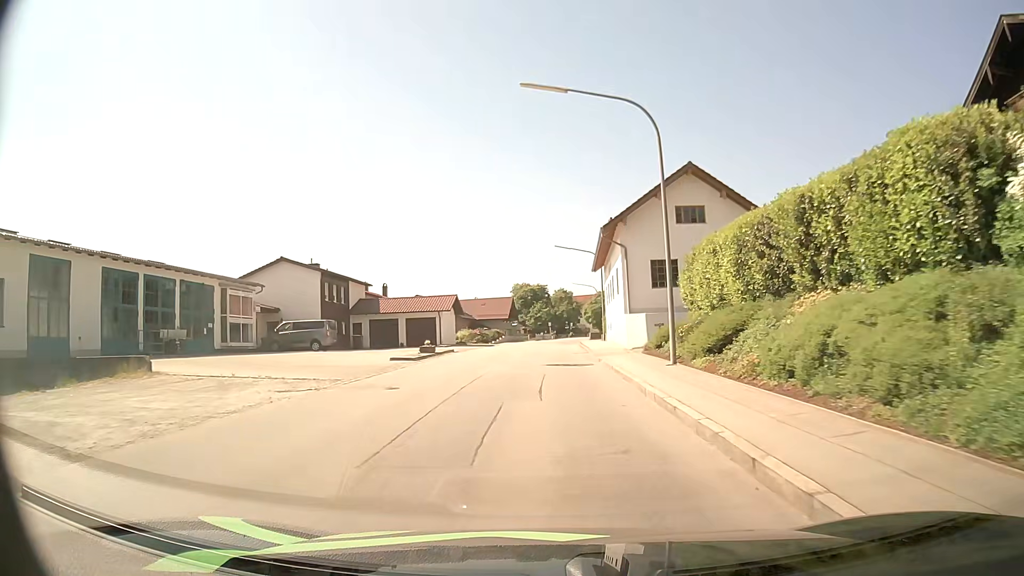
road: secondary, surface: asphalt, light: Day
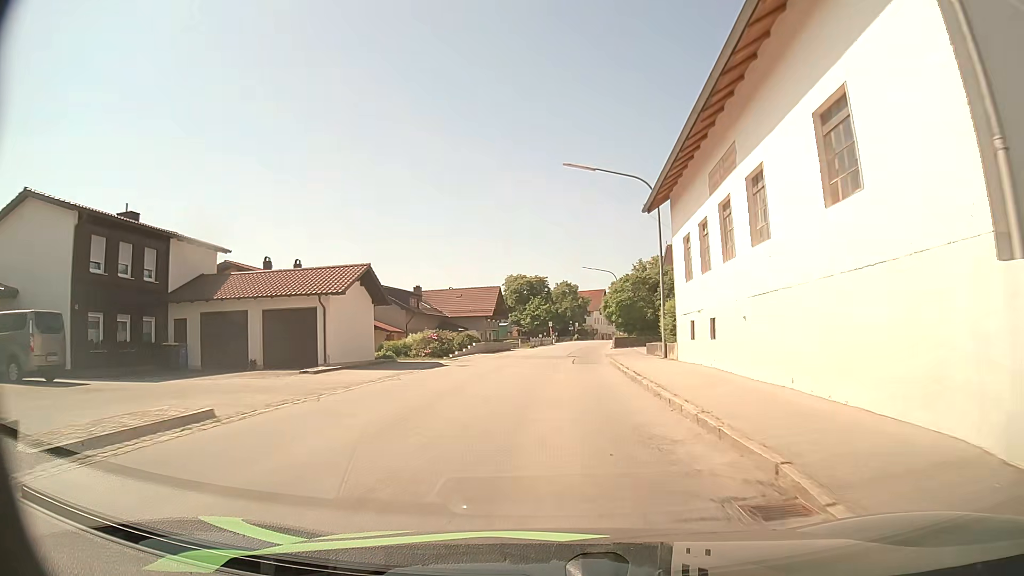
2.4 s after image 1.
(-0.4, +27.7) m; -1°
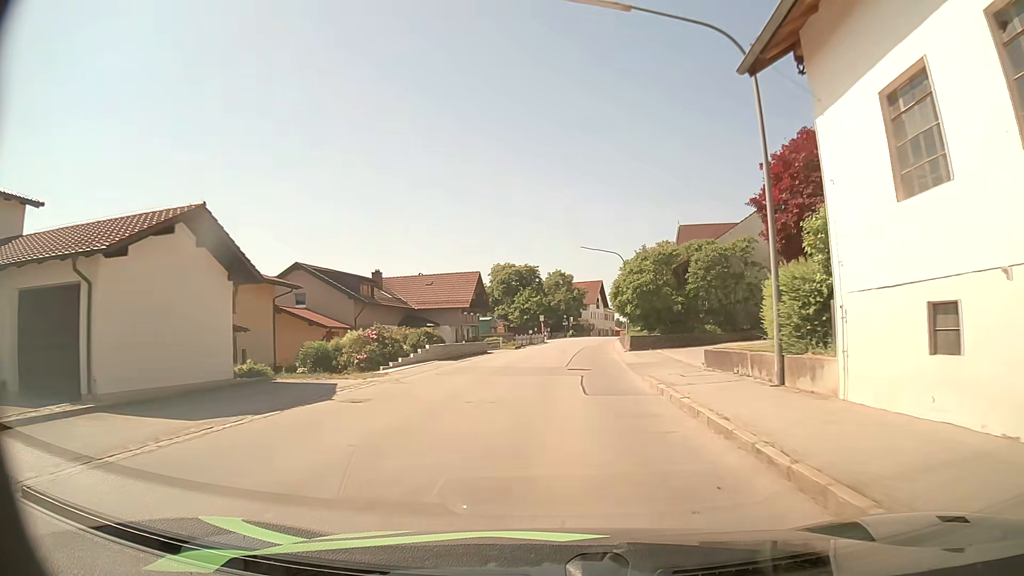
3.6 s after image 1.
(+0.1, +13.9) m; +1°
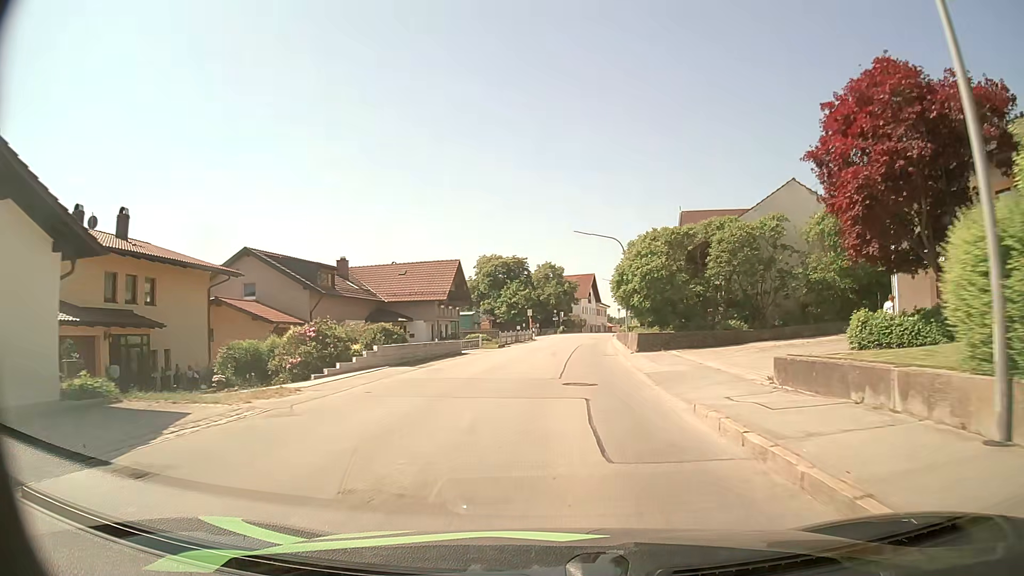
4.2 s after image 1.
(0.0, +7.0) m; +1°
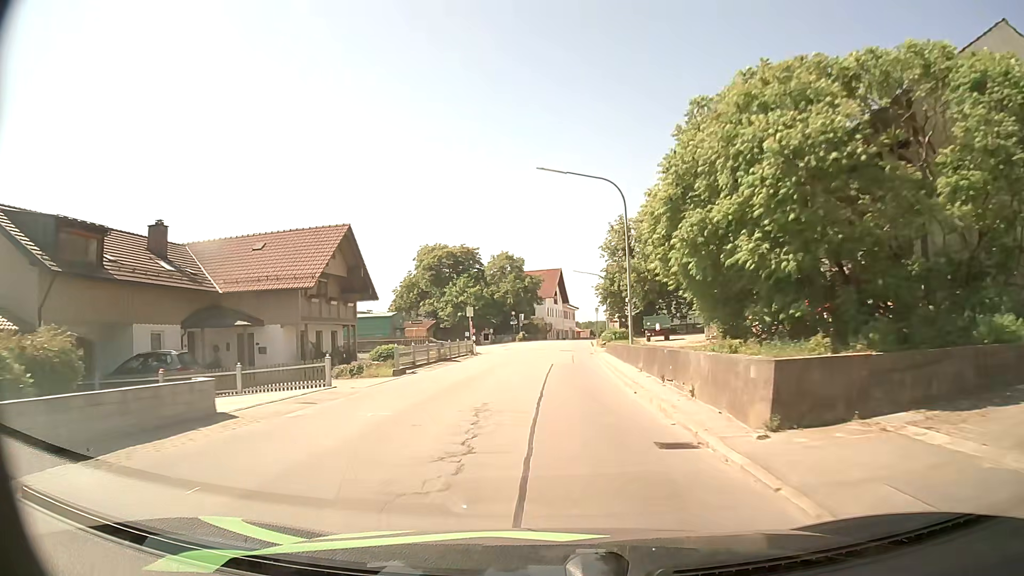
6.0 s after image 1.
(+0.7, +21.4) m; +4°
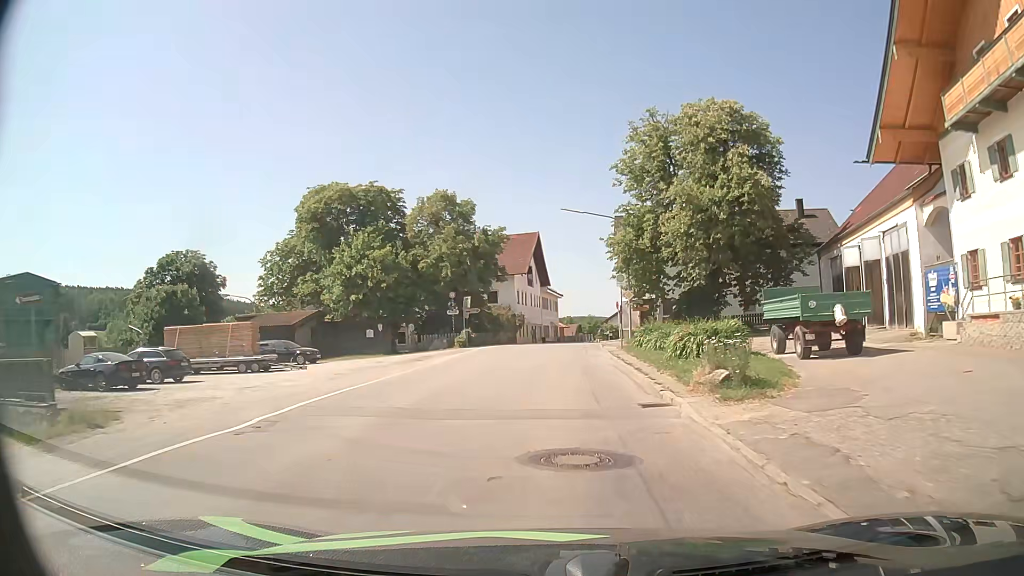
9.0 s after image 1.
(+0.5, +36.9) m; +2°
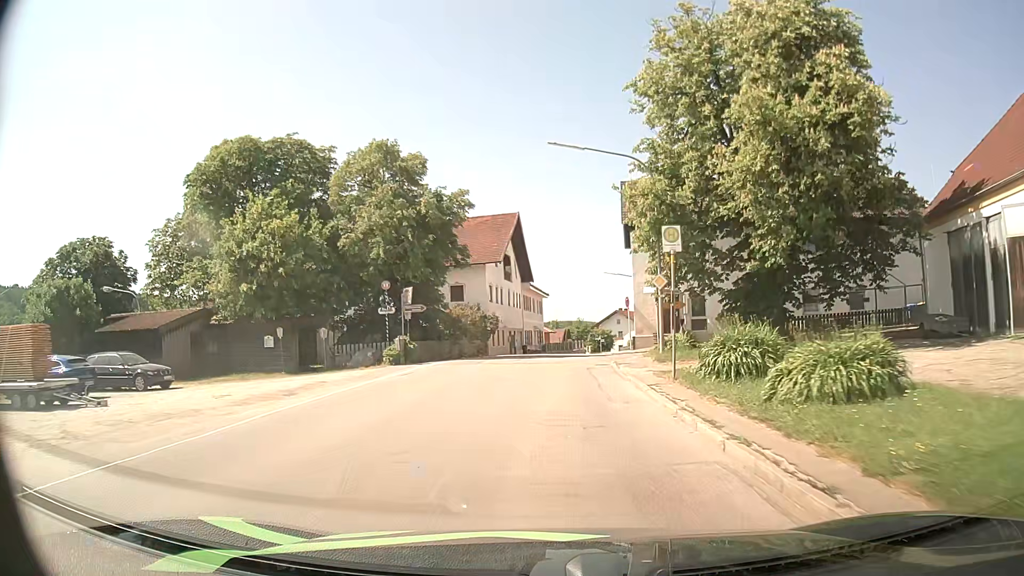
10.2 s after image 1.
(+0.1, +14.9) m; +2°
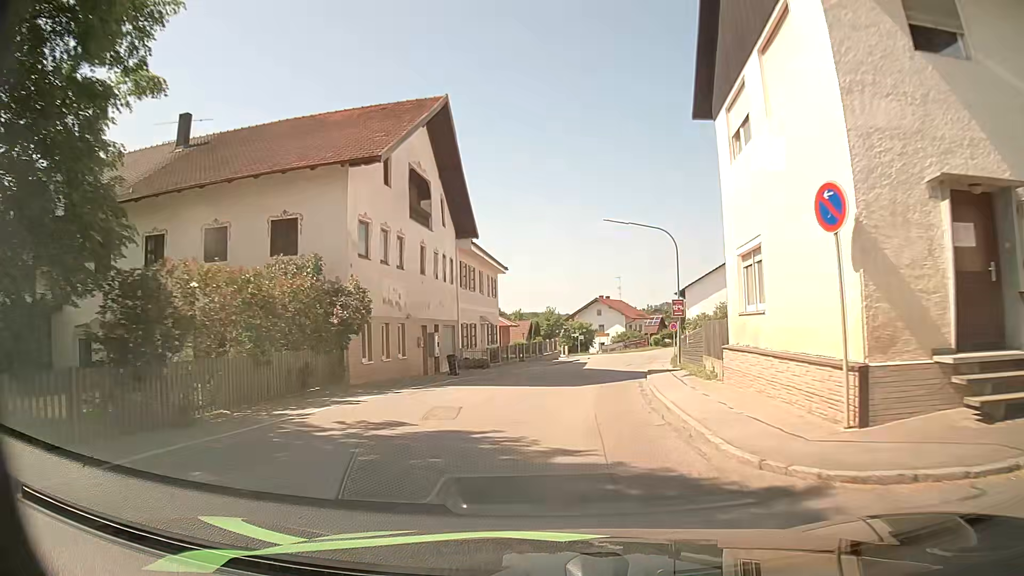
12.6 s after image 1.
(+0.2, +27.9) m; +2°
(0, +10) (+1, +20) (+2, +30) (+4, +40) (+6, +50) (+8, +59) (+11, +69) (+14, +78) (+18, +87) (+23, +96) m
